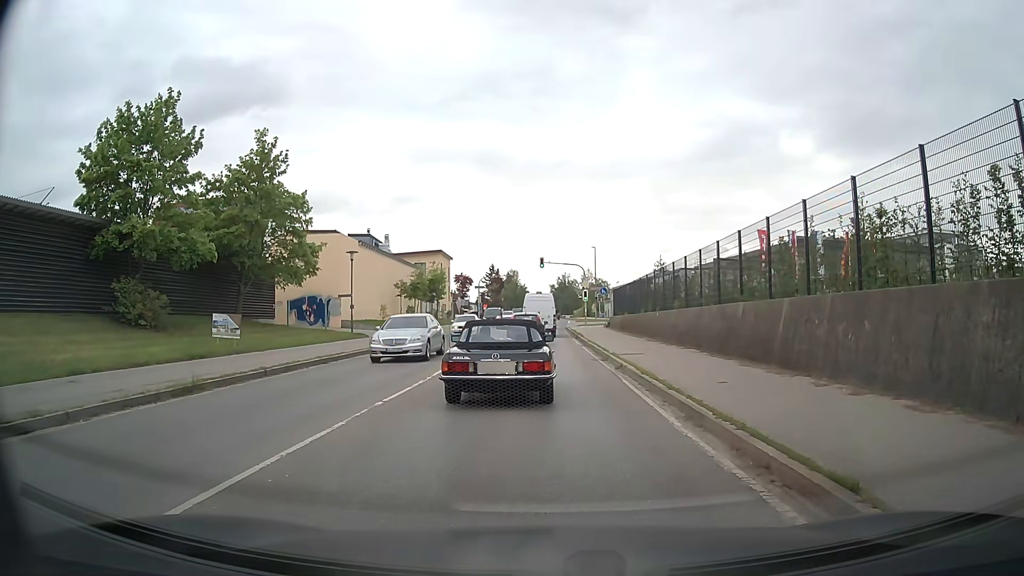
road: secondary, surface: asphalt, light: Day
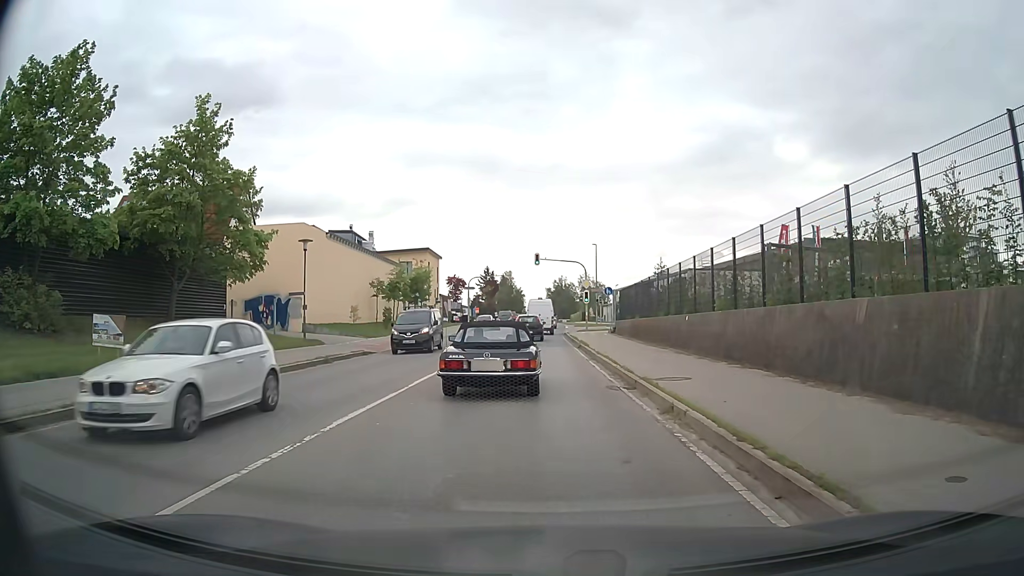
(+0.1, +7.8) m; +1°
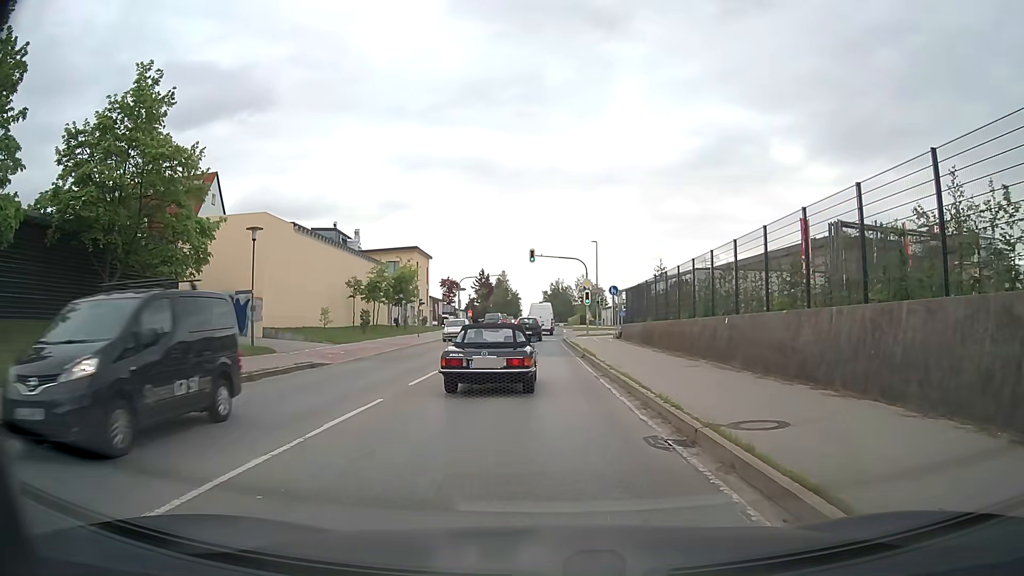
(0.0, +6.0) m; 0°
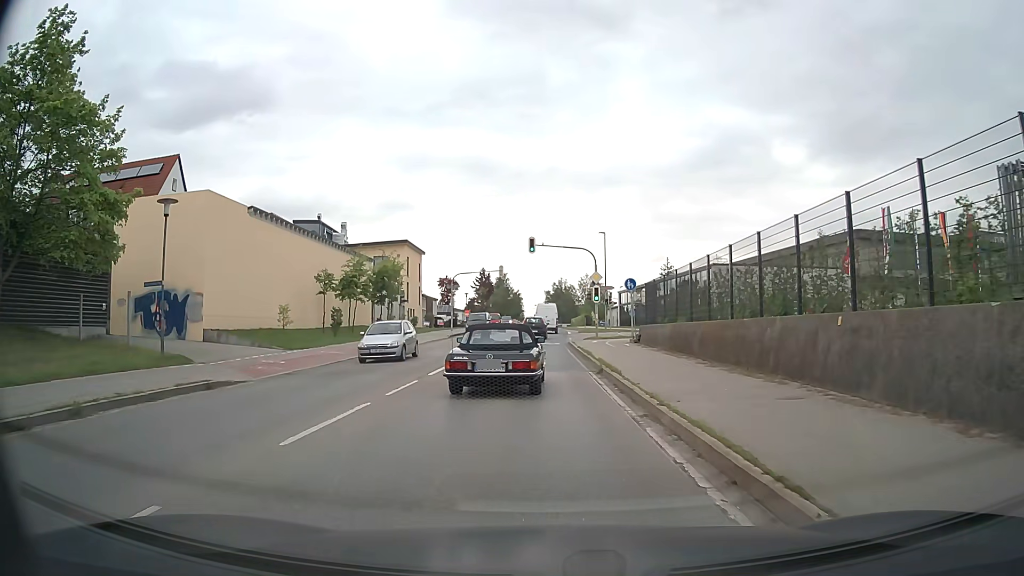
(0.0, +7.5) m; 0°
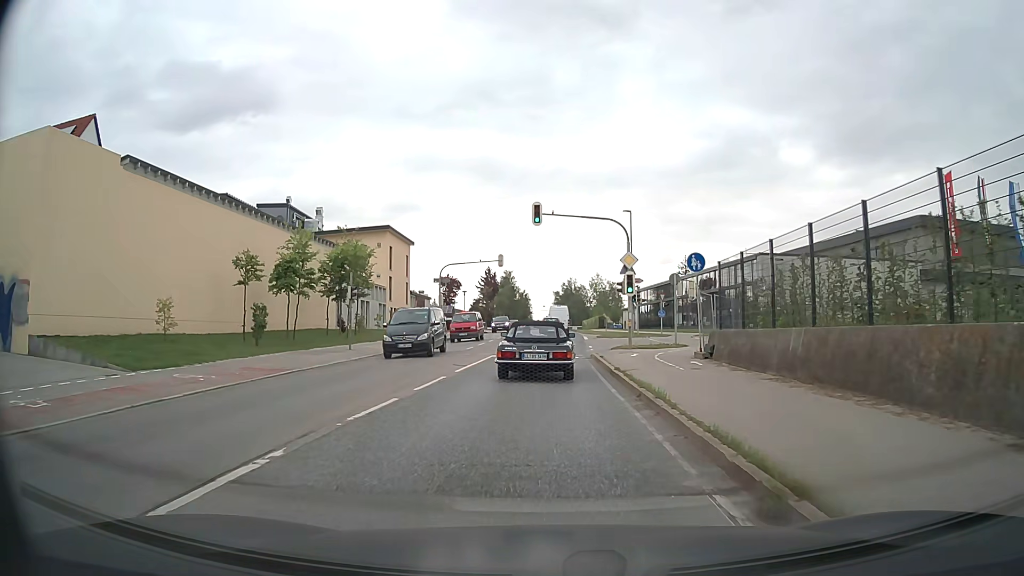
(-0.2, +13.3) m; -1°
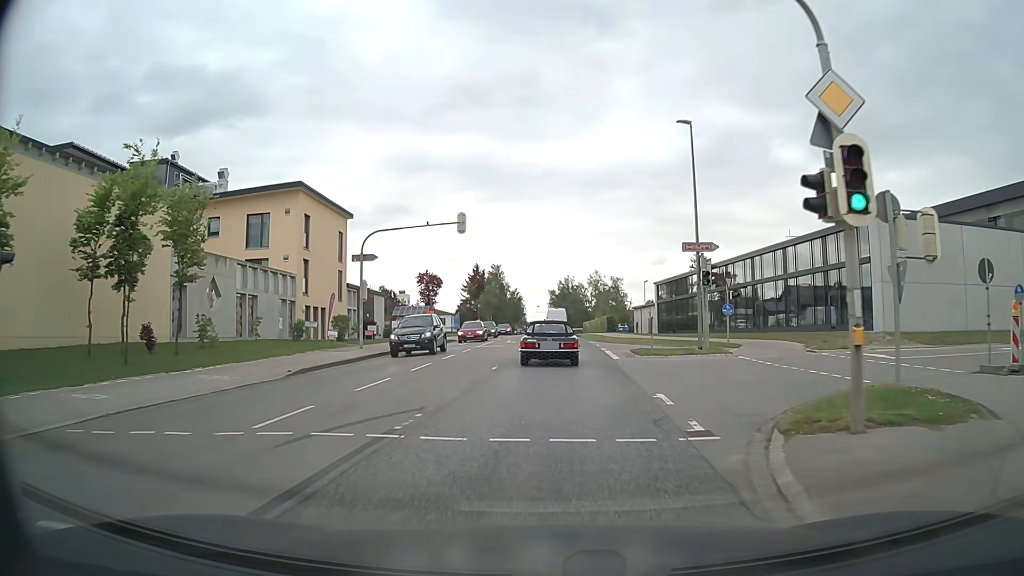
(0.0, +23.0) m; 0°
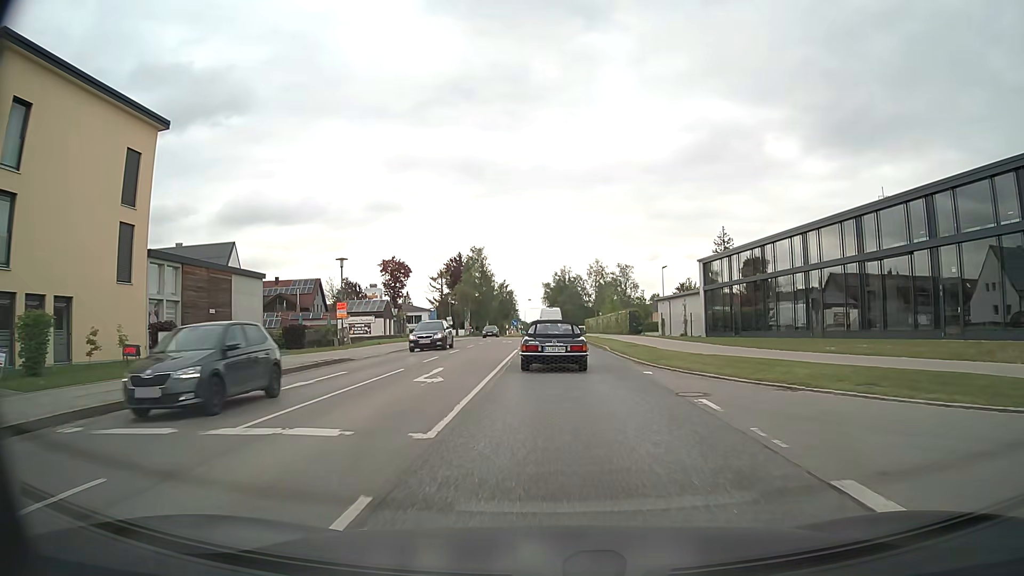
(+0.1, +27.8) m; 0°
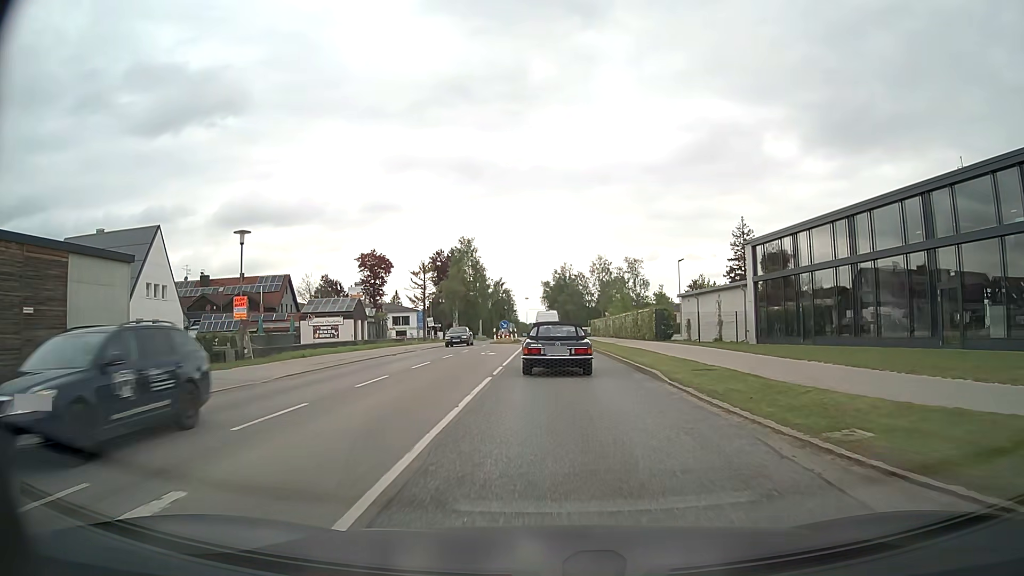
(0.0, +13.6) m; 0°
